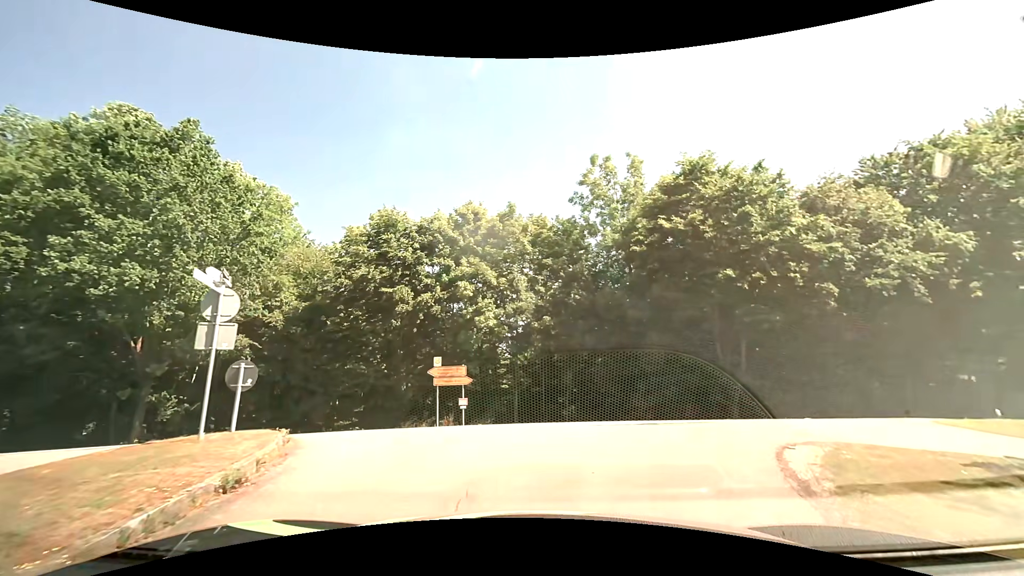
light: Day
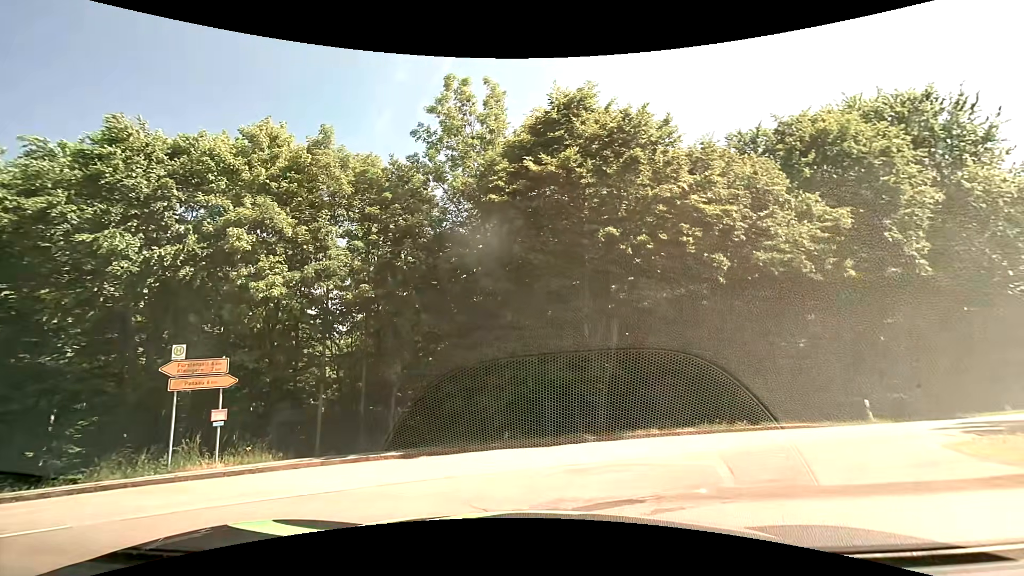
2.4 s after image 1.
(+1.1, +7.7) m; +16°
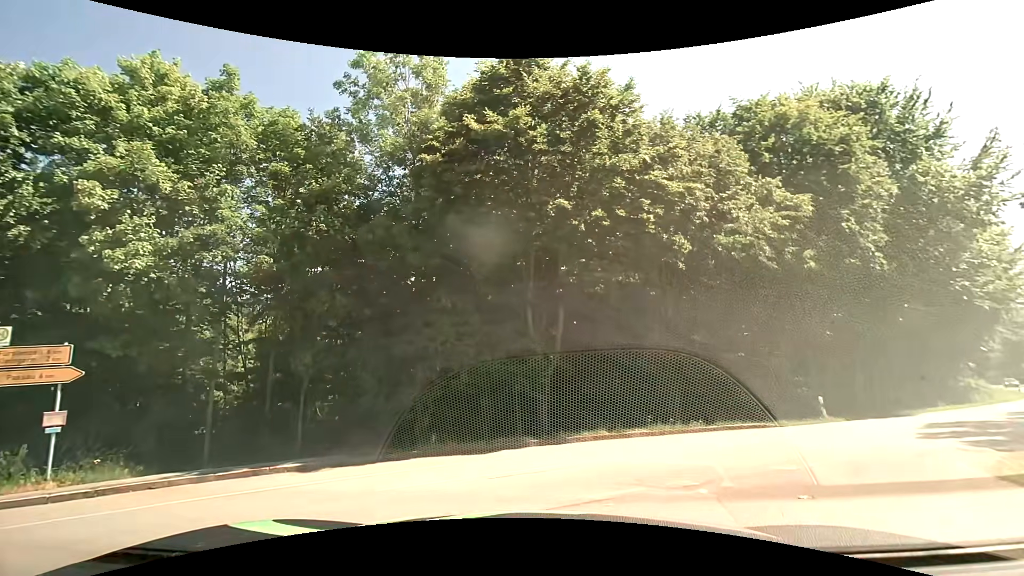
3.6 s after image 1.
(+0.2, +2.8) m; +7°
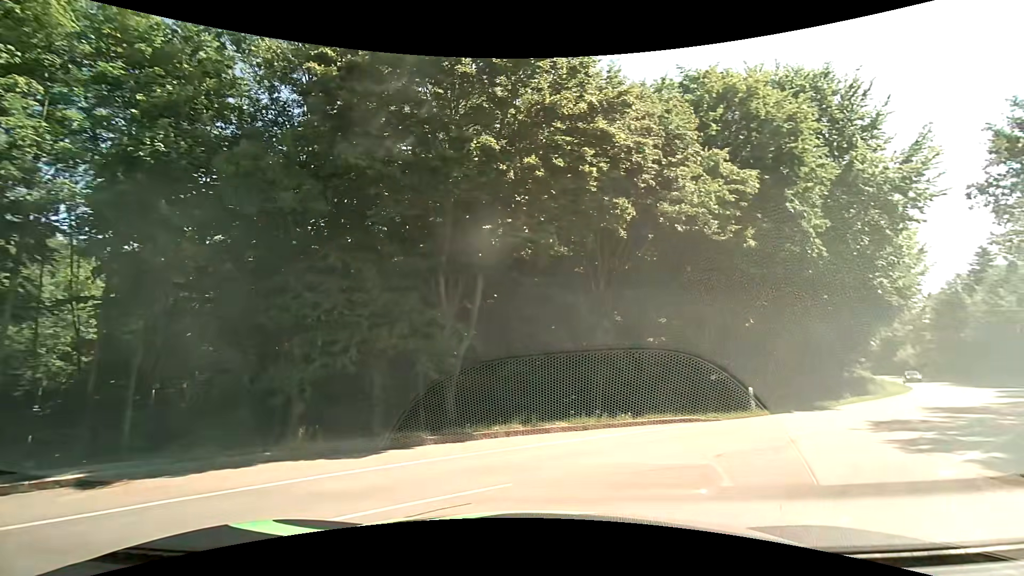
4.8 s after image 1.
(+0.2, +3.3) m; +7°
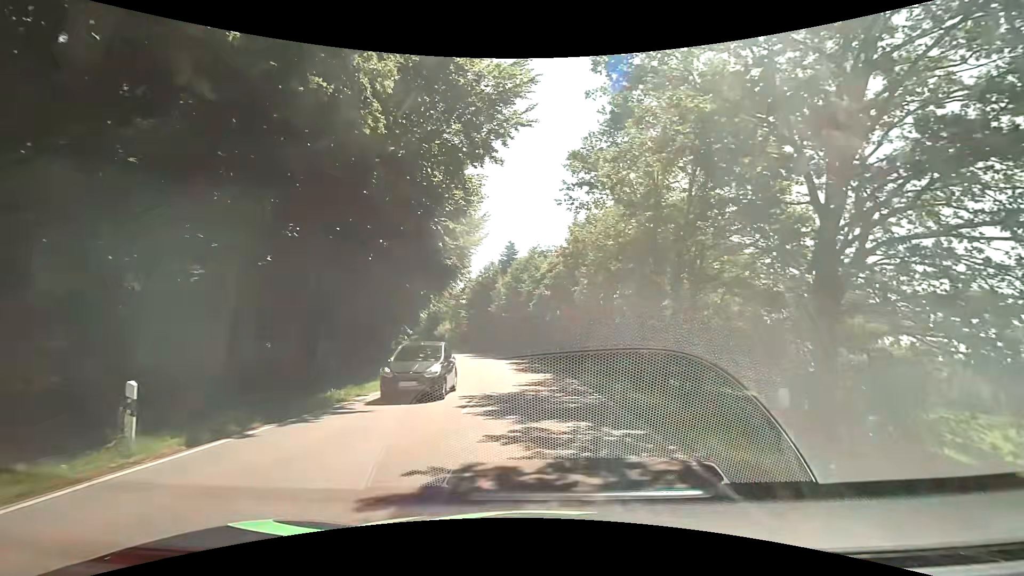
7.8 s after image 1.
(+6.7, +12.0) m; +49°
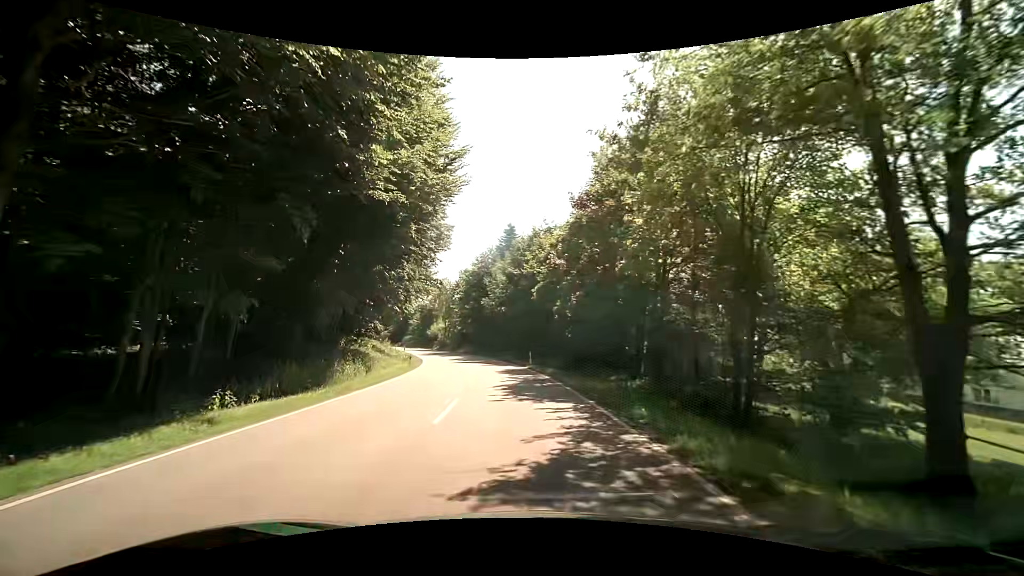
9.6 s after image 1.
(+0.1, +13.7) m; +1°
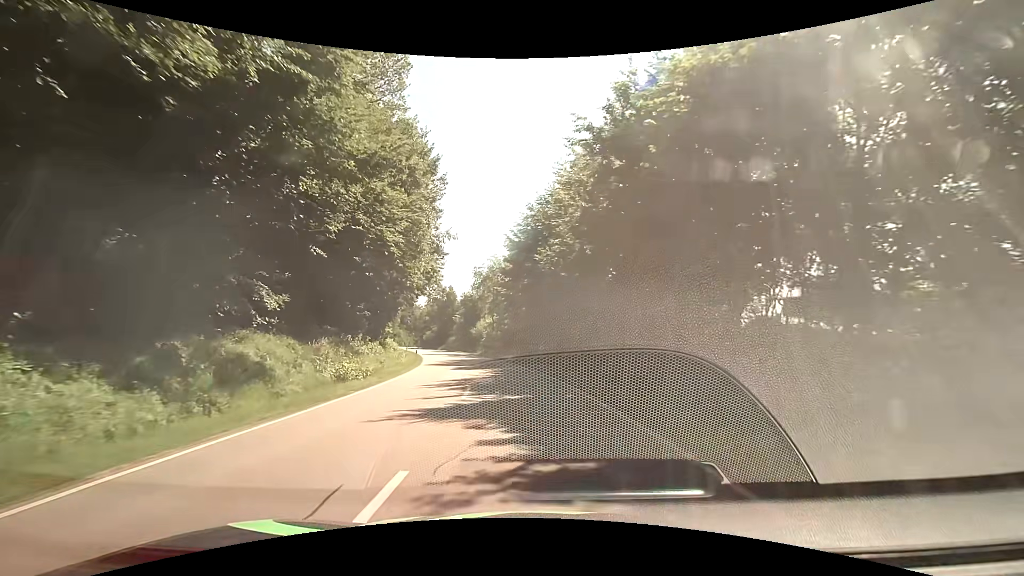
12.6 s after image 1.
(-2.7, +31.8) m; -8°
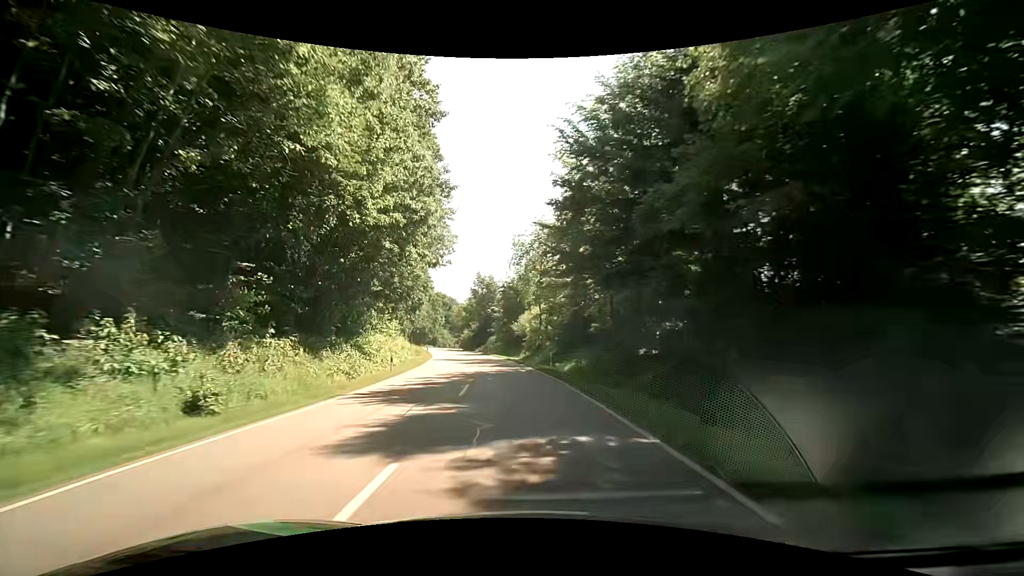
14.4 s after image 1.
(-1.2, +23.7) m; -6°
(0, +10) (-1, +20) (-2, +30) (-4, +40) (-5, +50) (-7, +59) (-9, +69) (-11, +79) (-14, +89) (-16, +98) m
